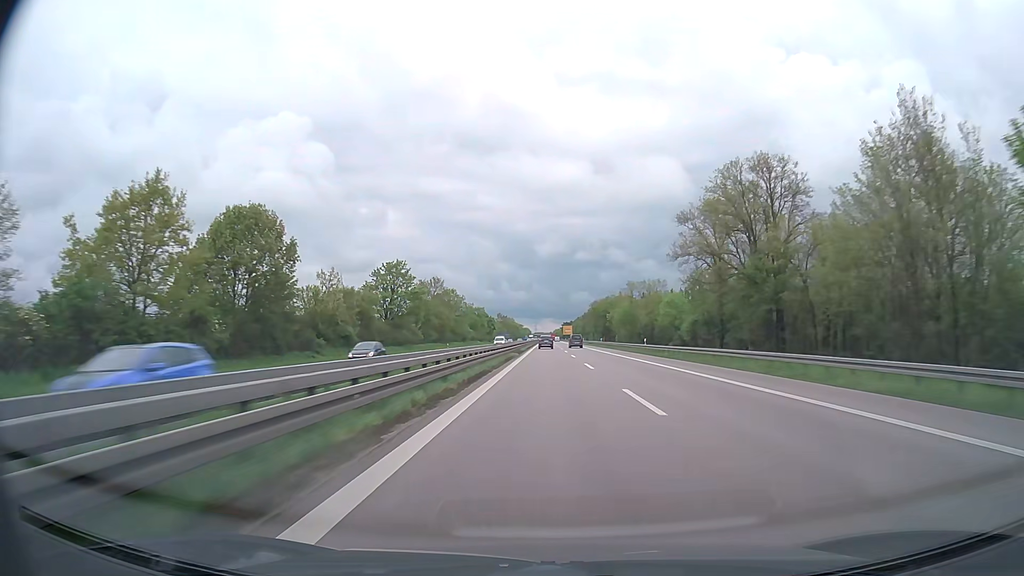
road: trunk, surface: asphalt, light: Day
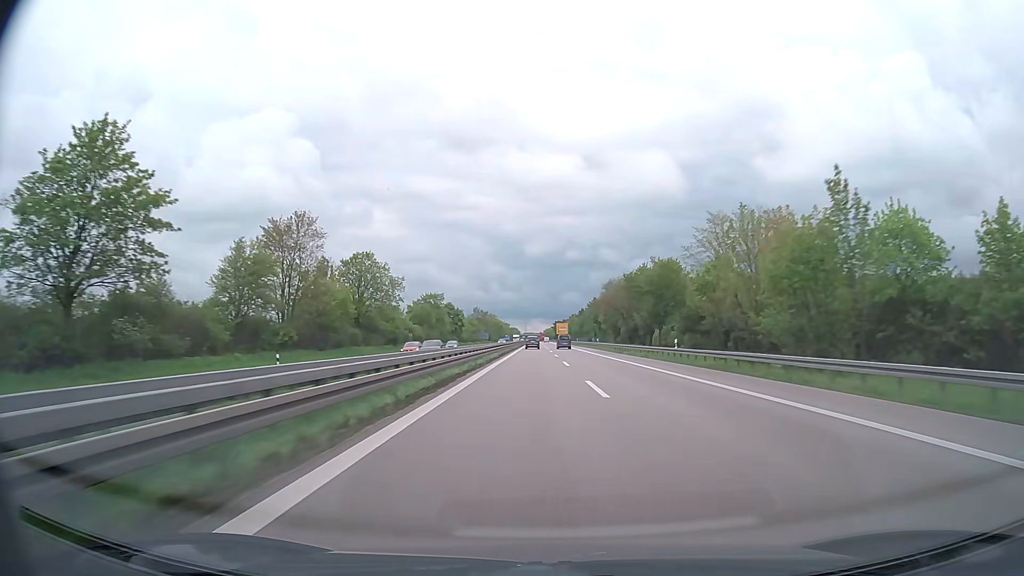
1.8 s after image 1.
(+0.3, +68.2) m; +1°
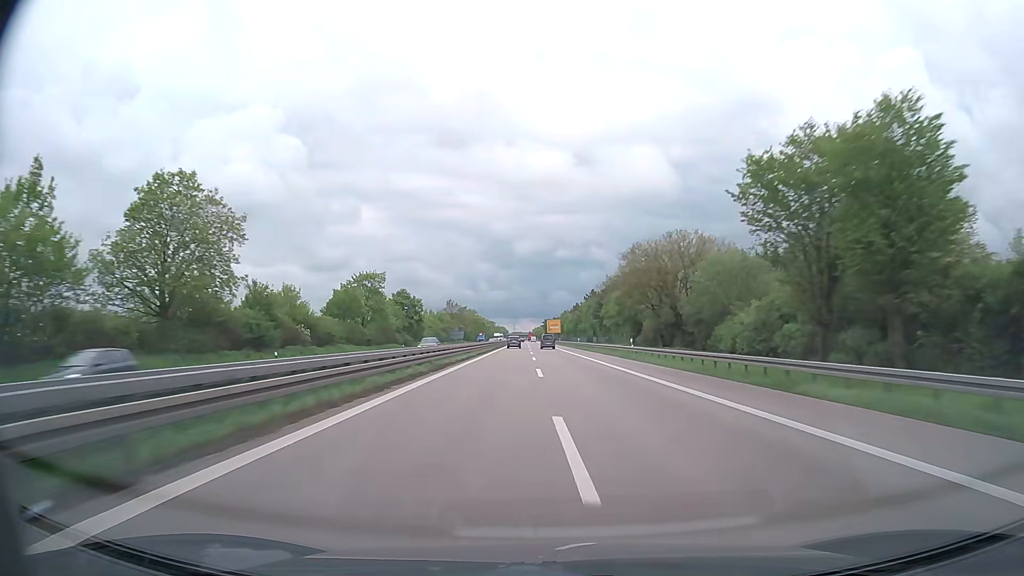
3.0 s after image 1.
(+0.4, +45.7) m; +1°
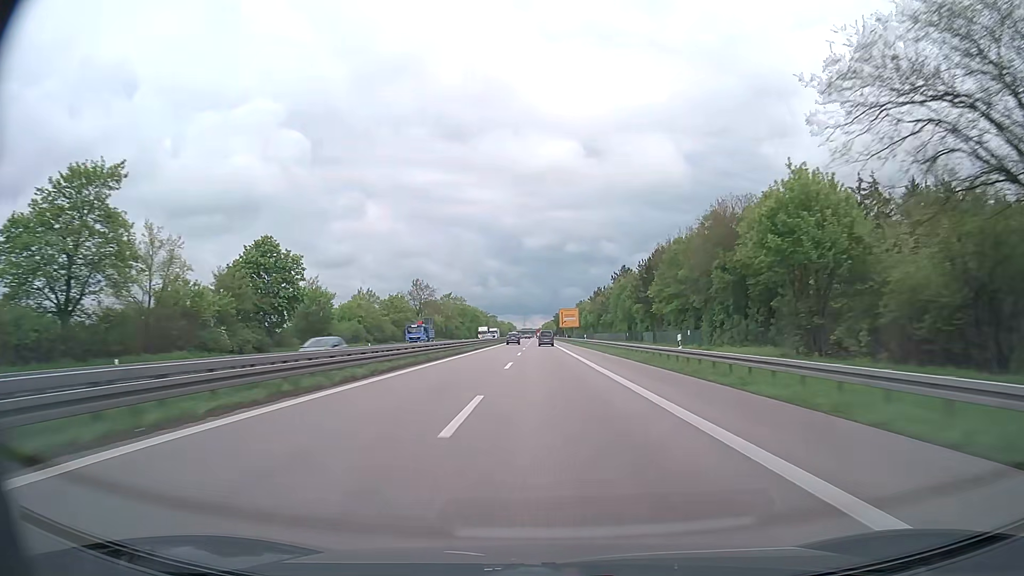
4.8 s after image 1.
(-0.2, +68.5) m; -1°
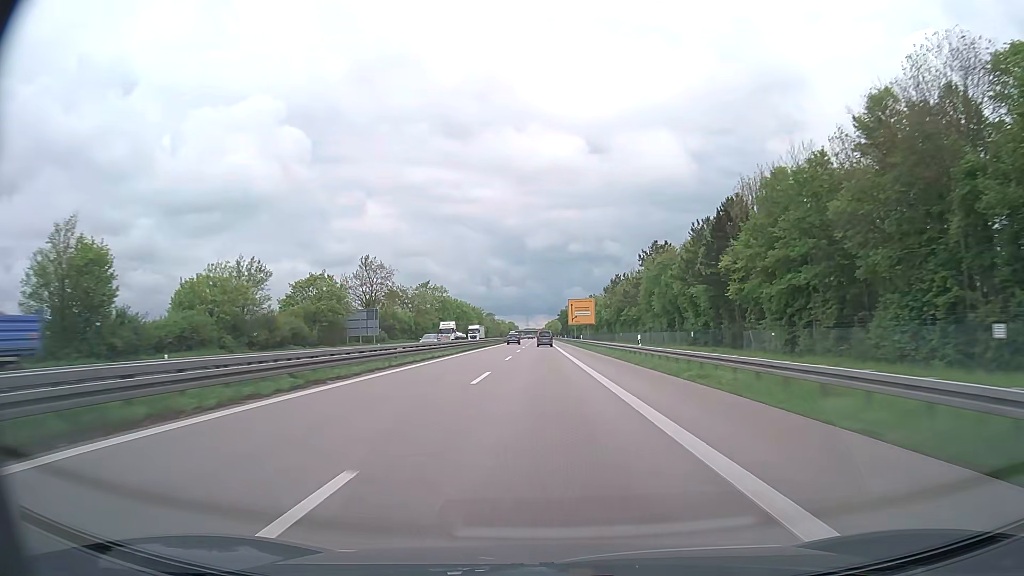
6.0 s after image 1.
(-0.1, +44.0) m; 0°
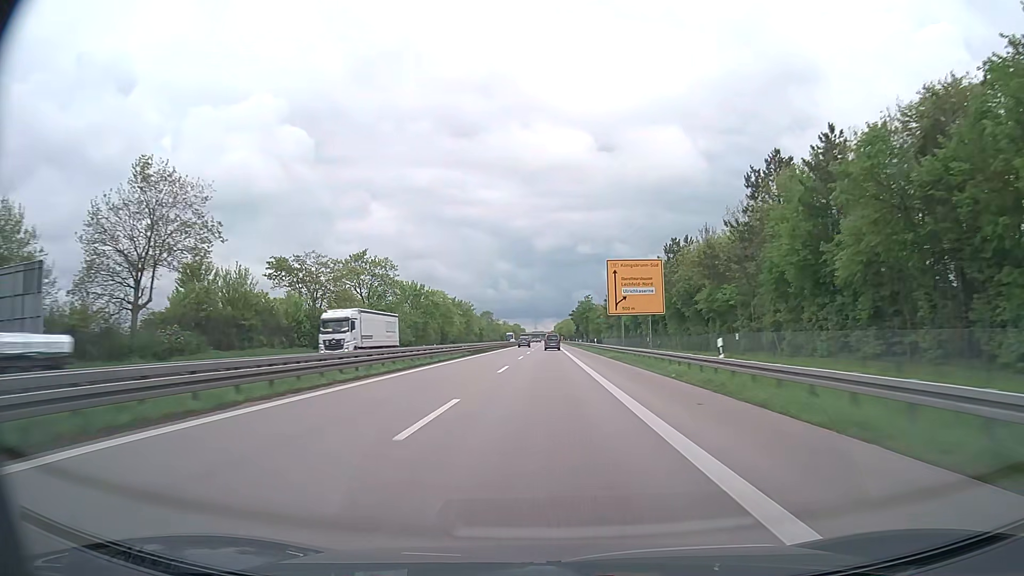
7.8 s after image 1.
(-0.5, +63.3) m; -1°
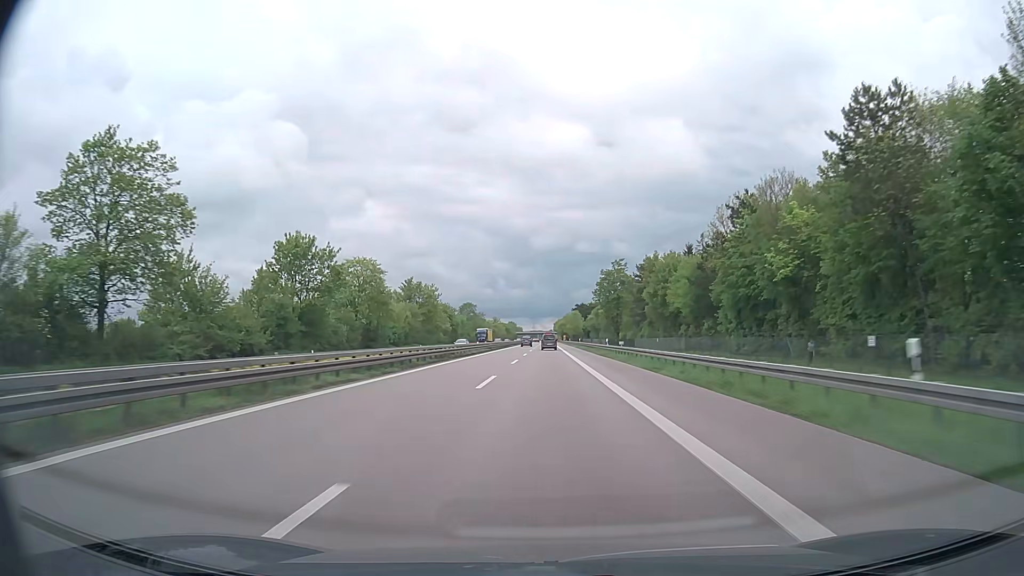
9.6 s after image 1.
(+0.2, +62.7) m; 0°
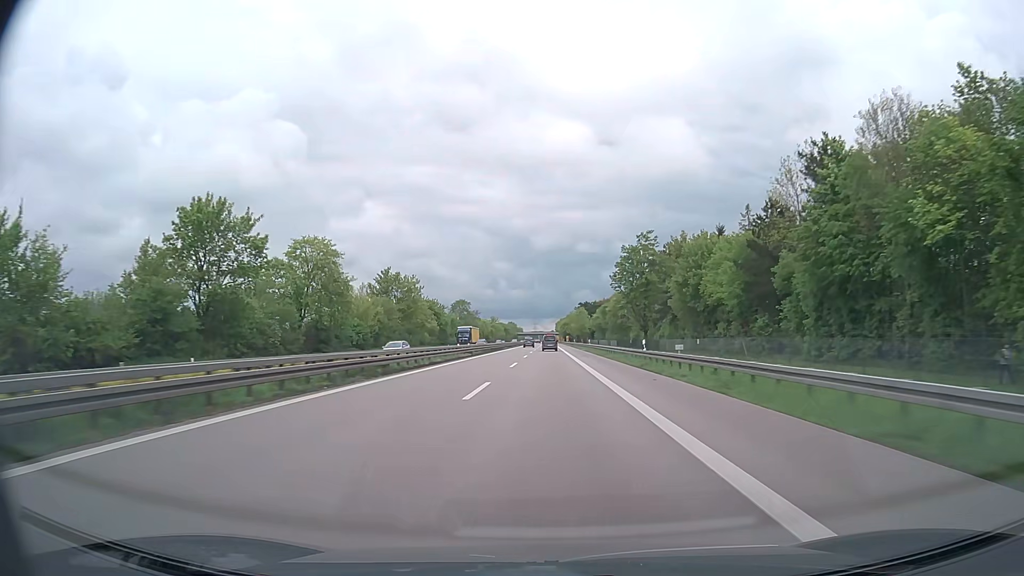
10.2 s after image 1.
(0.0, +21.1) m; 0°
(0, +10) (0, +20) (0, +30) (0, +40) (0, +50) (0, +60) (0, +70) (0, +80) (0, +90) (0, +100) m
